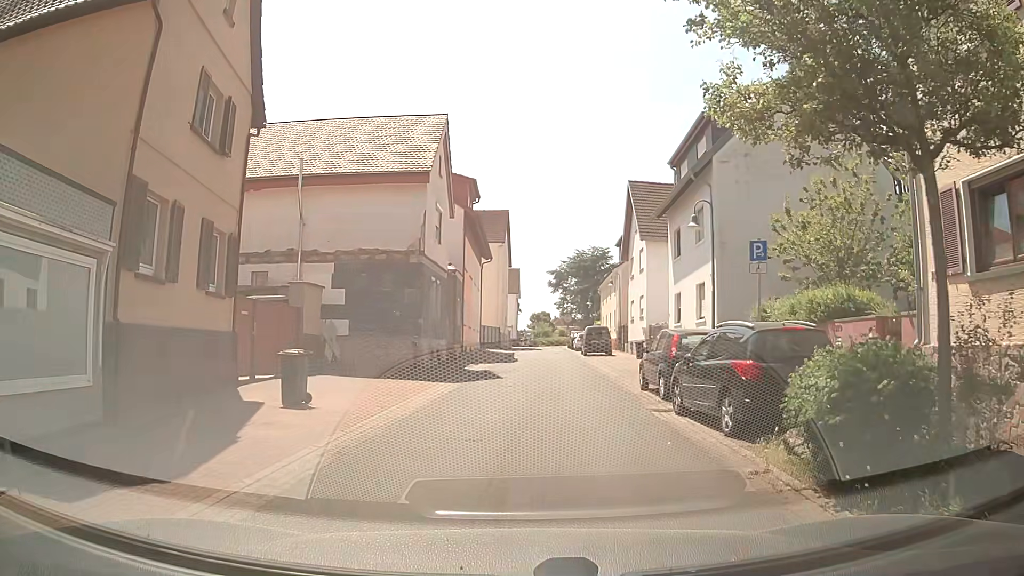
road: residential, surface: asphalt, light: Day
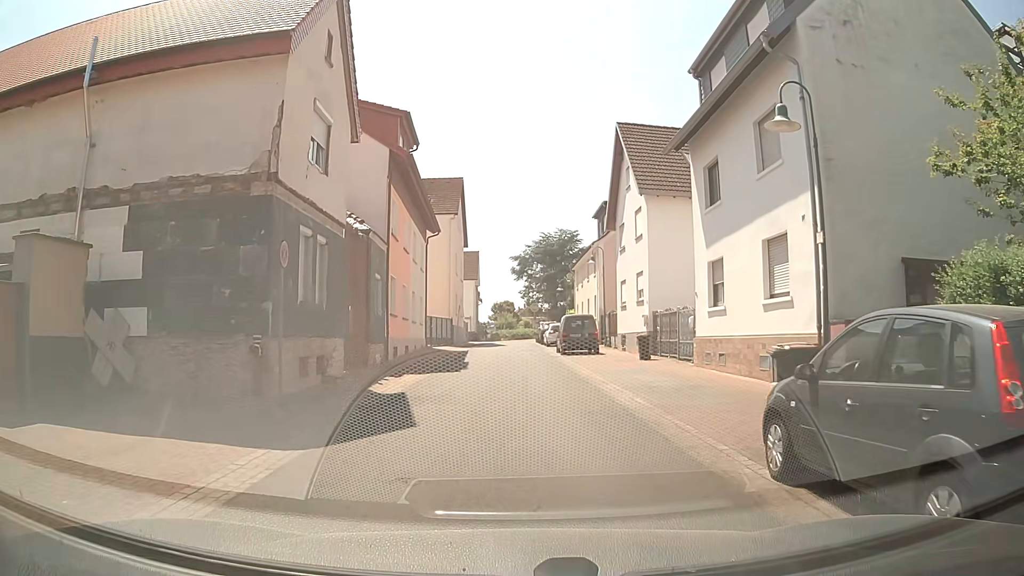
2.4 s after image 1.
(0.0, +10.7) m; +2°
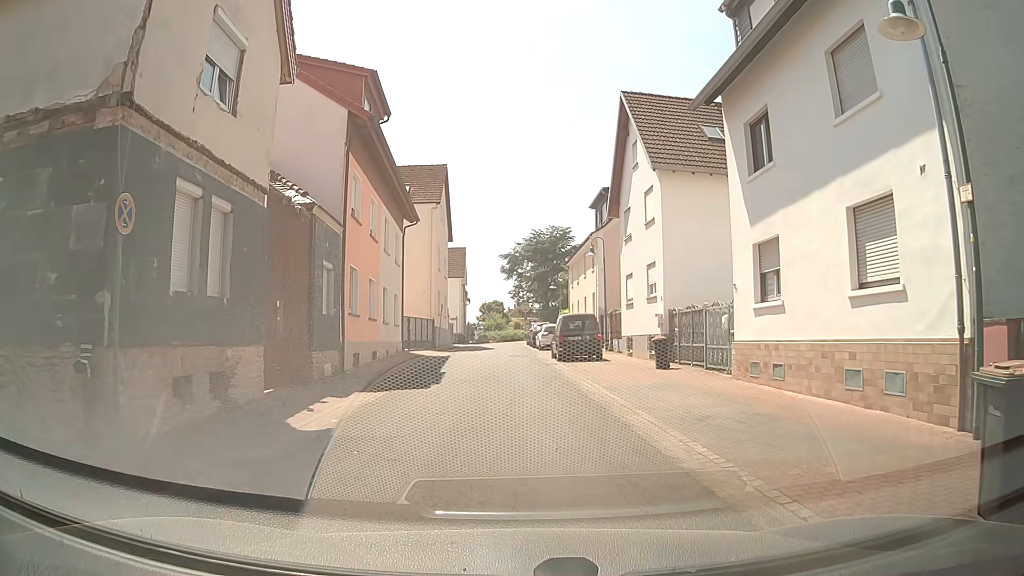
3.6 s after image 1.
(0.0, +4.6) m; 0°
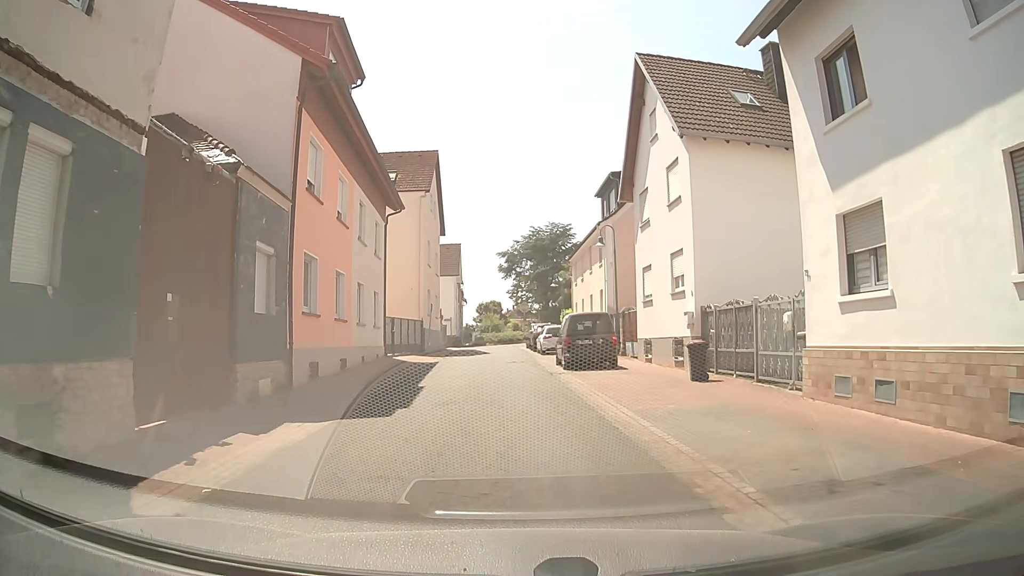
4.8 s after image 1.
(0.0, +4.3) m; +1°
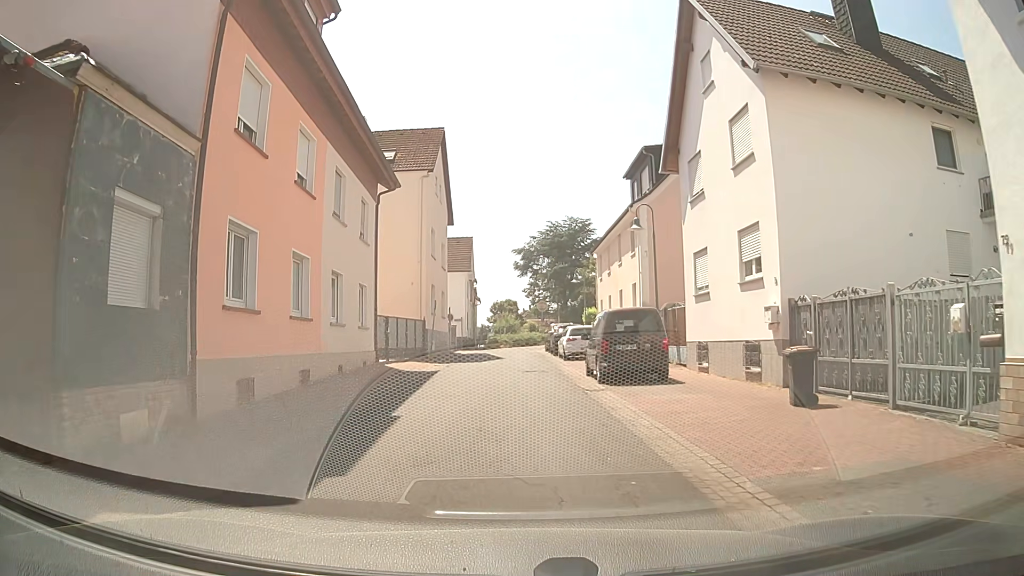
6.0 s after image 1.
(0.0, +5.4) m; 0°
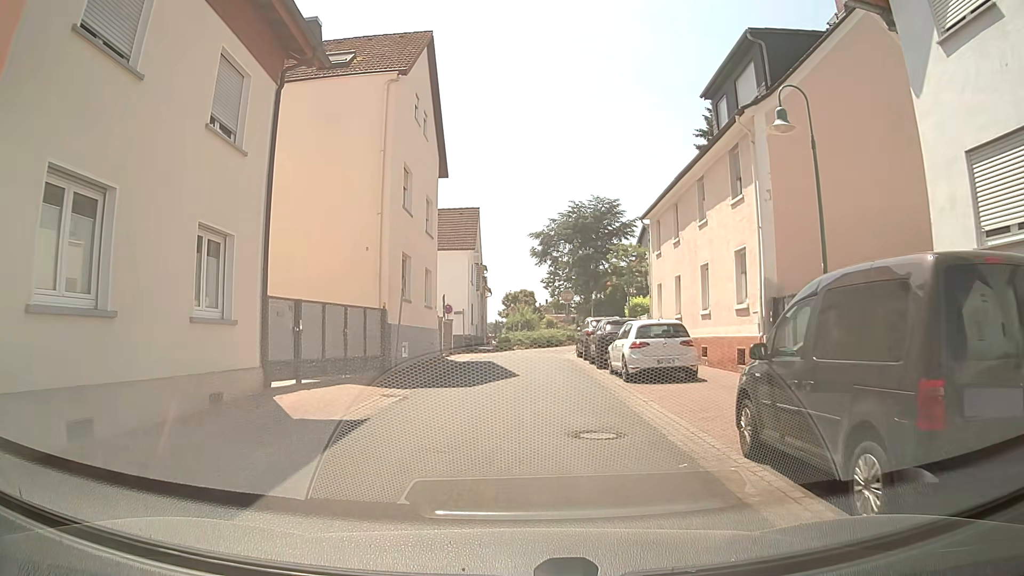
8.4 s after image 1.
(-0.5, +12.6) m; -4°
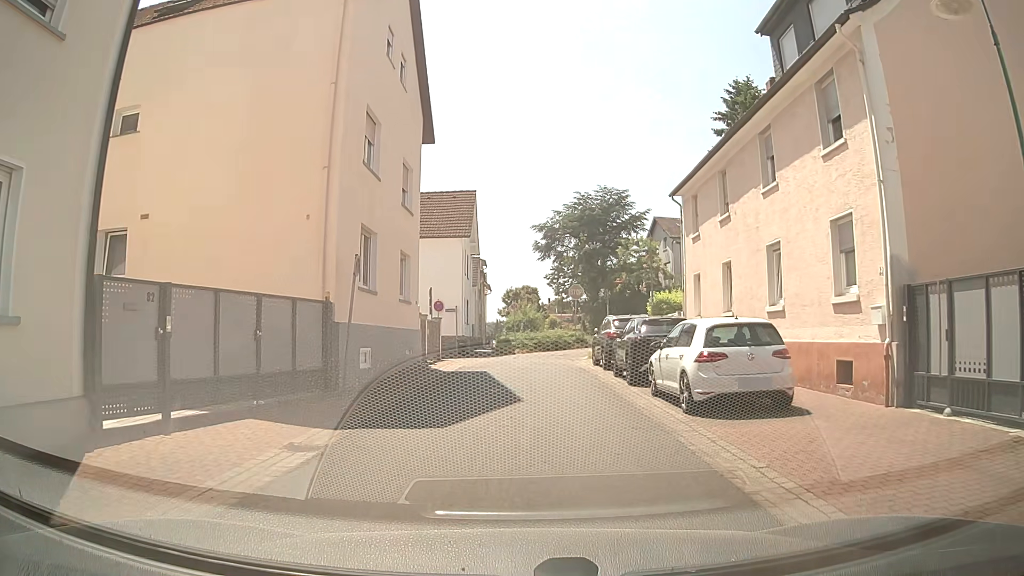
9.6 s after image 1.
(+0.1, +5.7) m; +2°
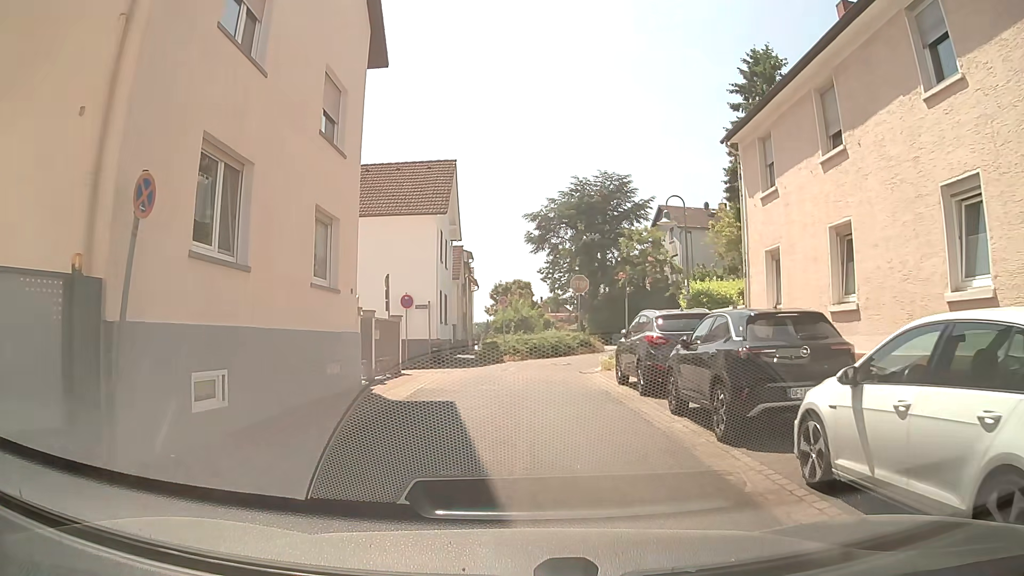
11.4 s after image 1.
(-0.2, +7.6) m; -1°
